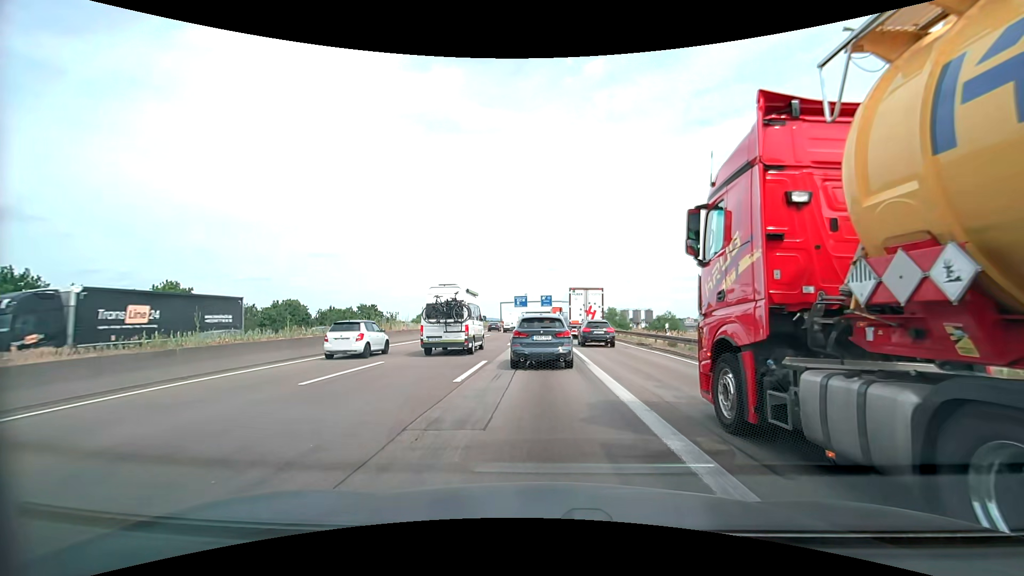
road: motorway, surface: asphalt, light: Day
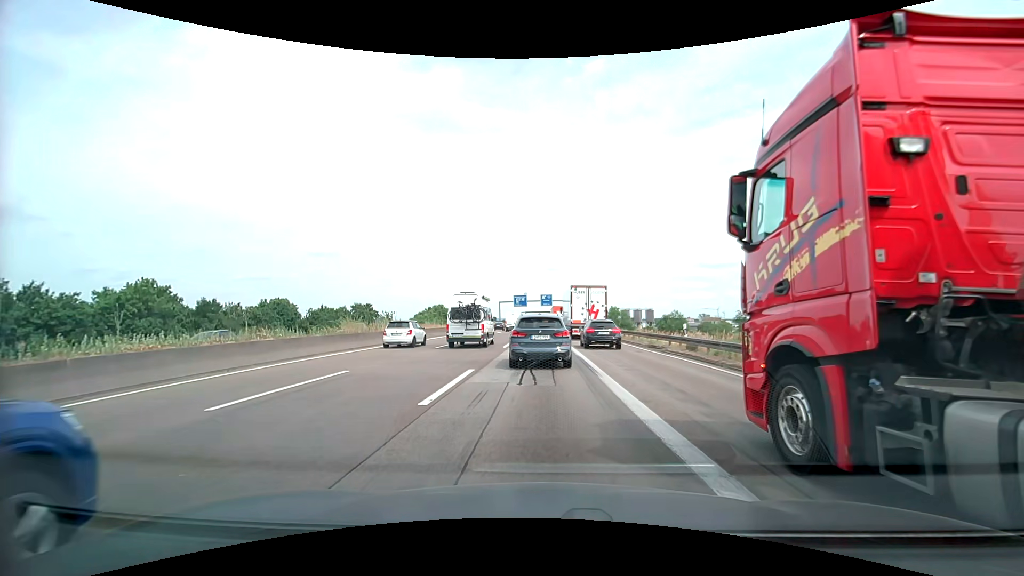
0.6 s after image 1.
(0.0, +3.2) m; -1°
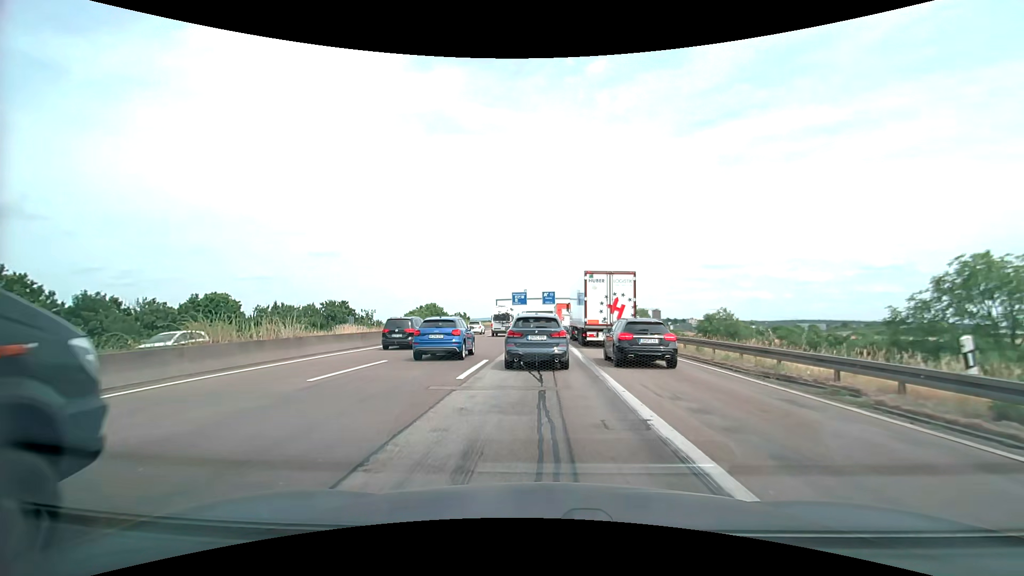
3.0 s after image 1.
(+0.2, +14.6) m; -1°
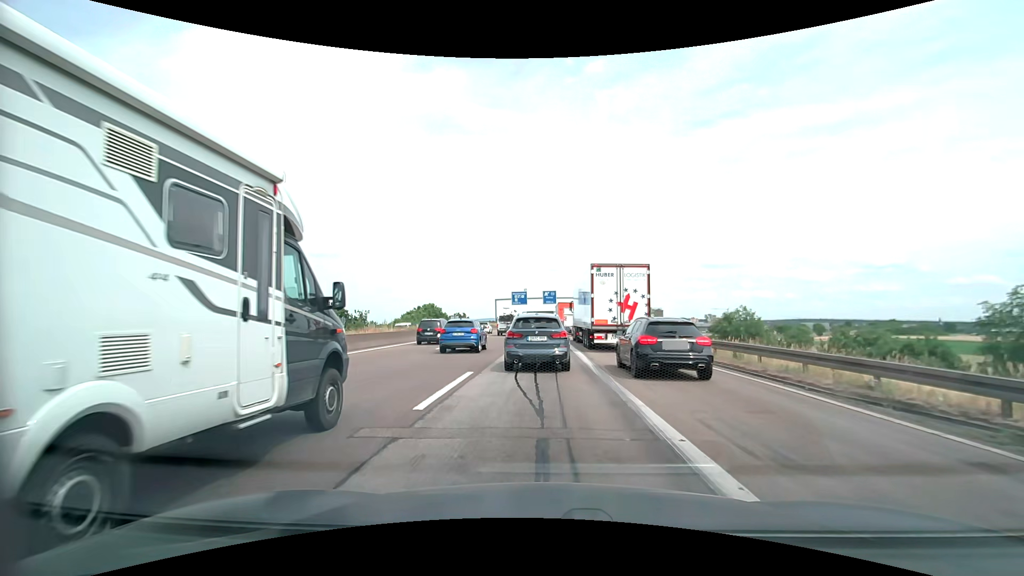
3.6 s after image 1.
(+0.1, +4.0) m; +1°
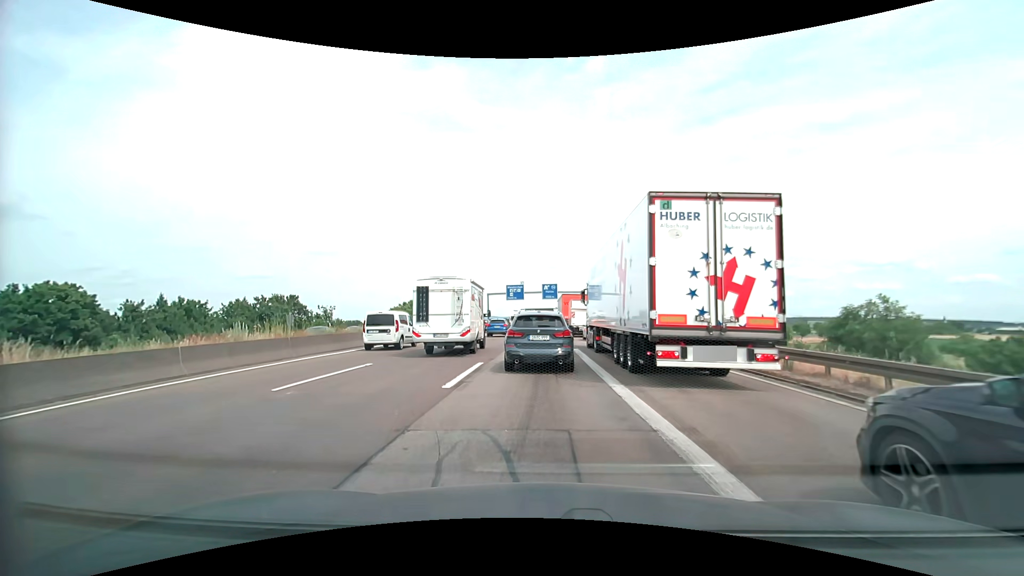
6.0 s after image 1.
(0.0, +15.6) m; 0°
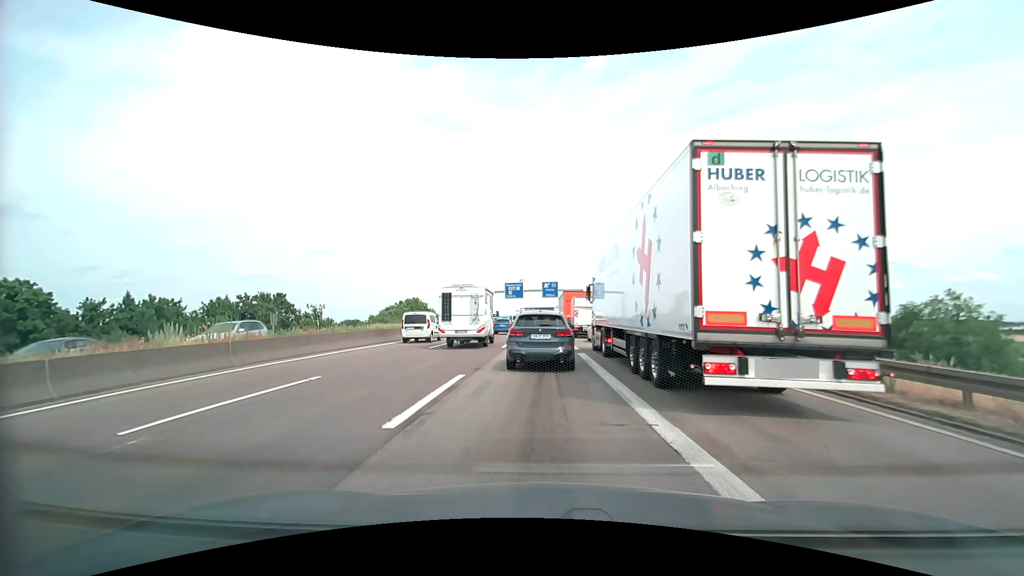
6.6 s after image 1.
(0.0, +3.7) m; 0°
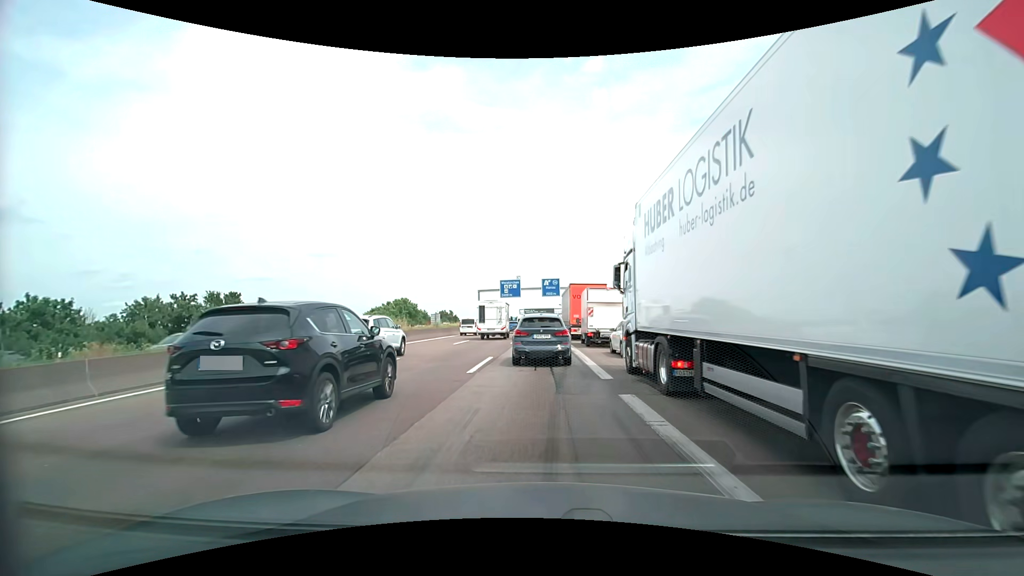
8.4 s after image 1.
(0.0, +11.1) m; 0°
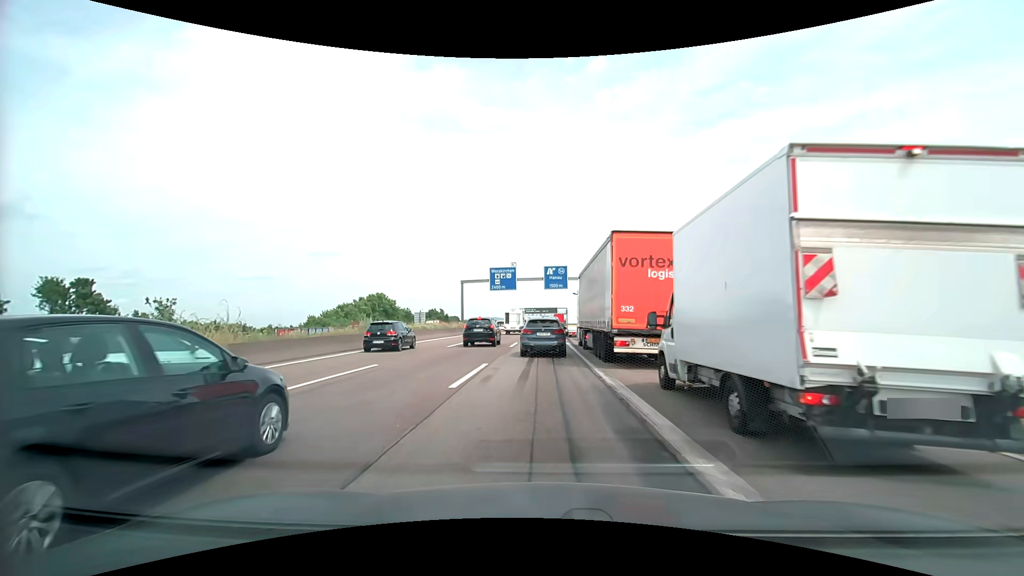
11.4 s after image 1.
(0.0, +21.0) m; 0°
